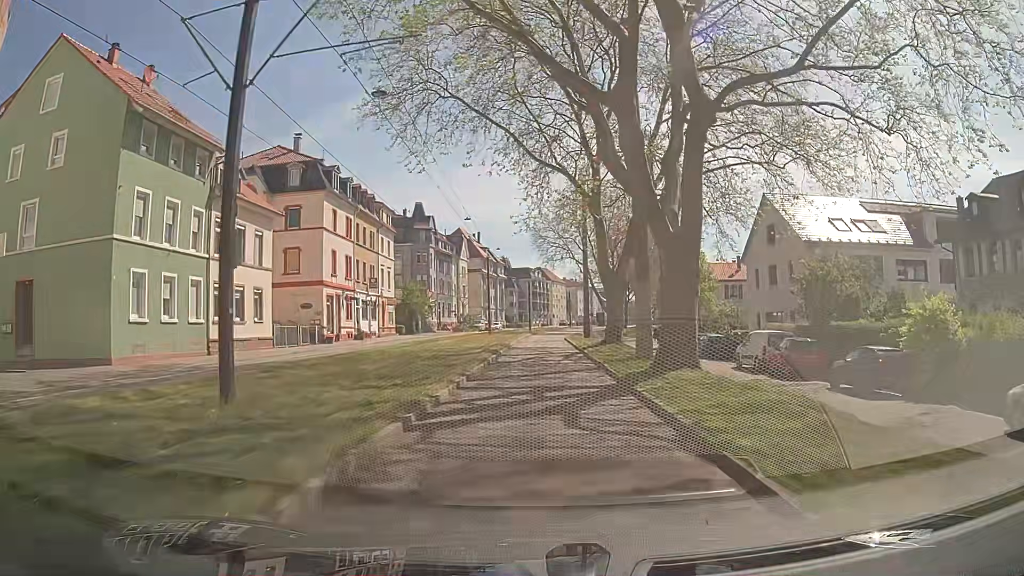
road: secondary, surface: asphalt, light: Day
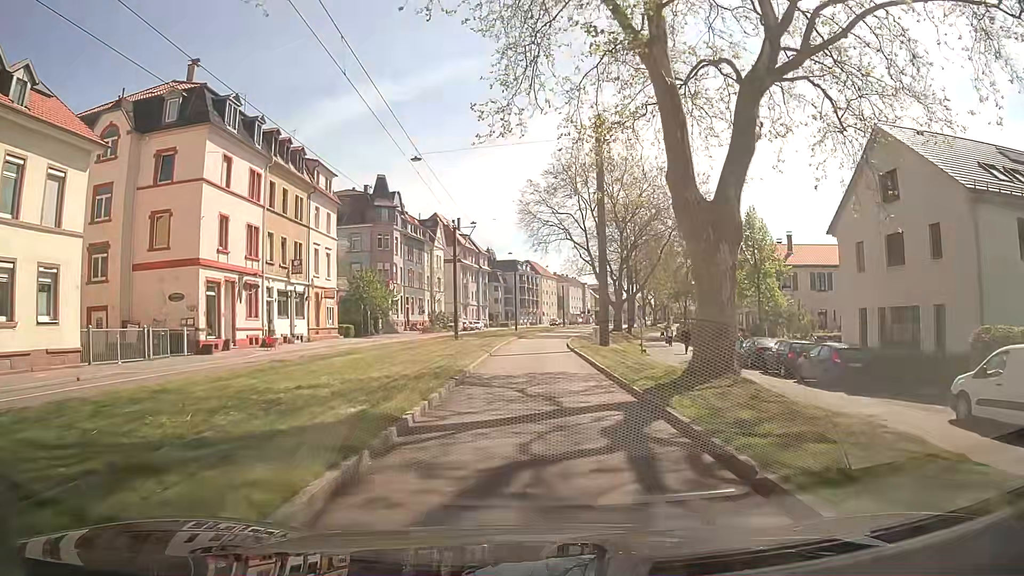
(+0.1, +18.6) m; +1°
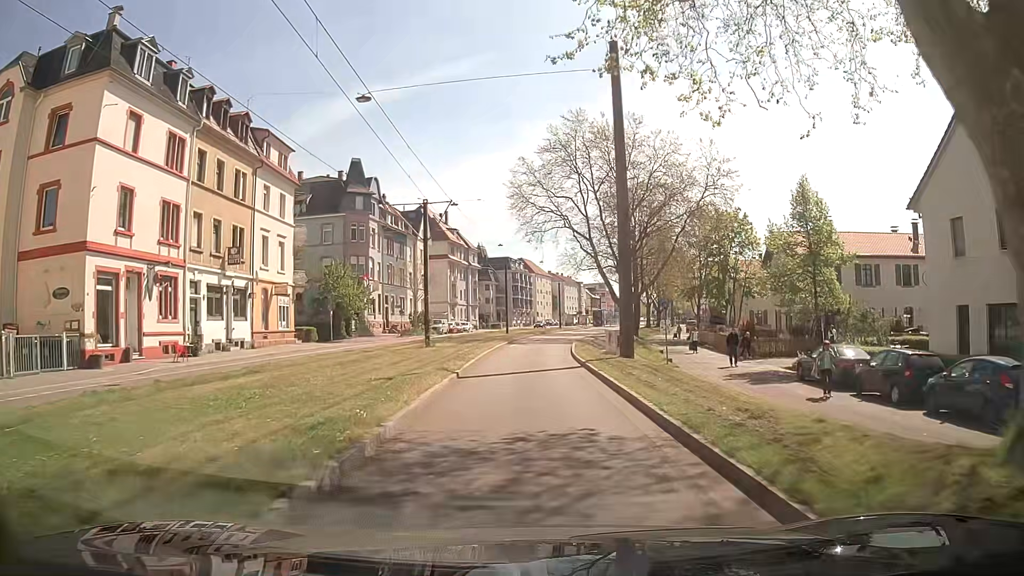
(-0.1, +9.3) m; +1°
(0, +10) (0, +20) (0, +30) (+1, +40) (+2, +50) (+3, +60) (+5, +70) (+7, +79) (+9, +89) (+11, +99) m
